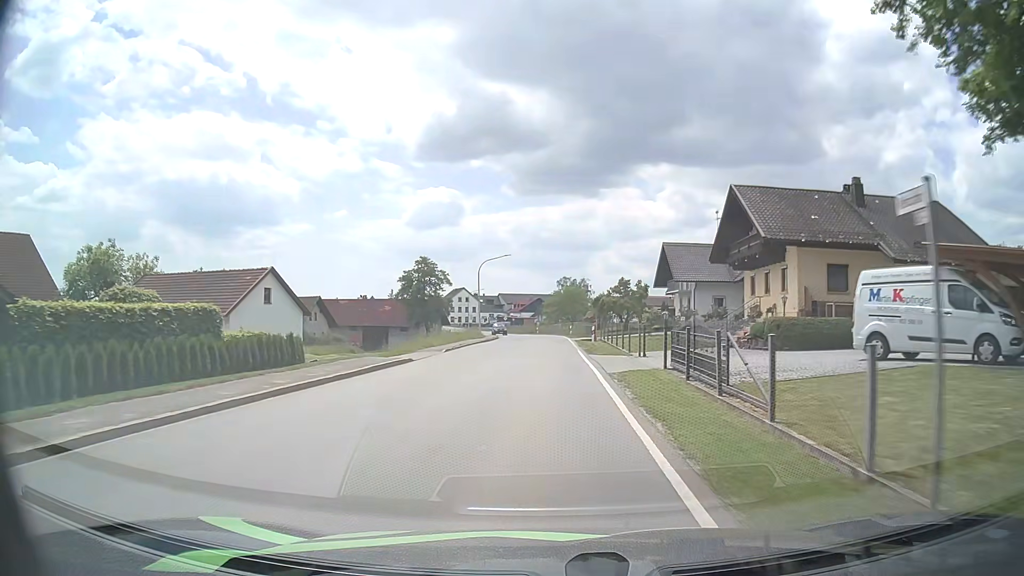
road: secondary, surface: asphalt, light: Day
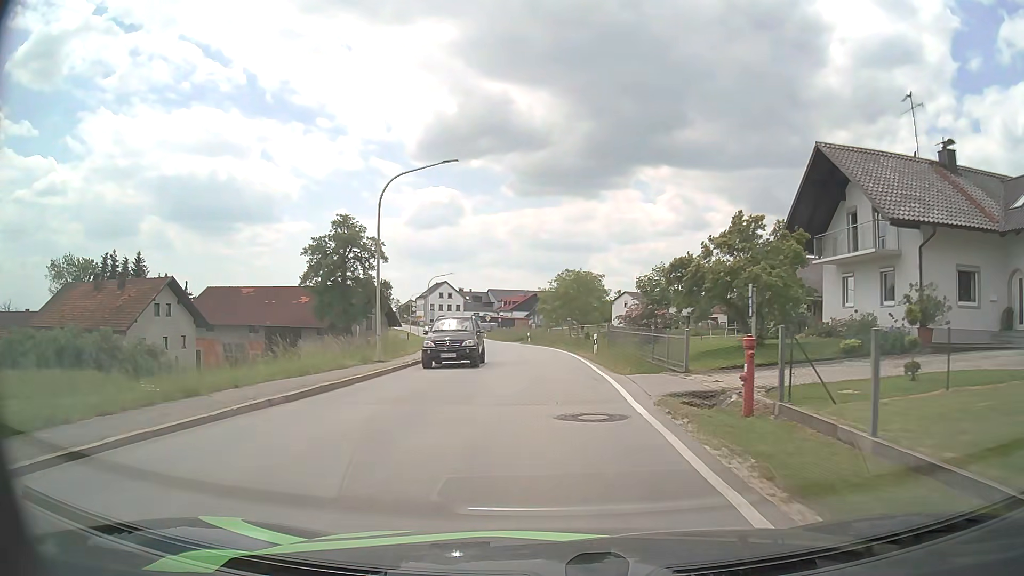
(-0.1, +35.9) m; 0°
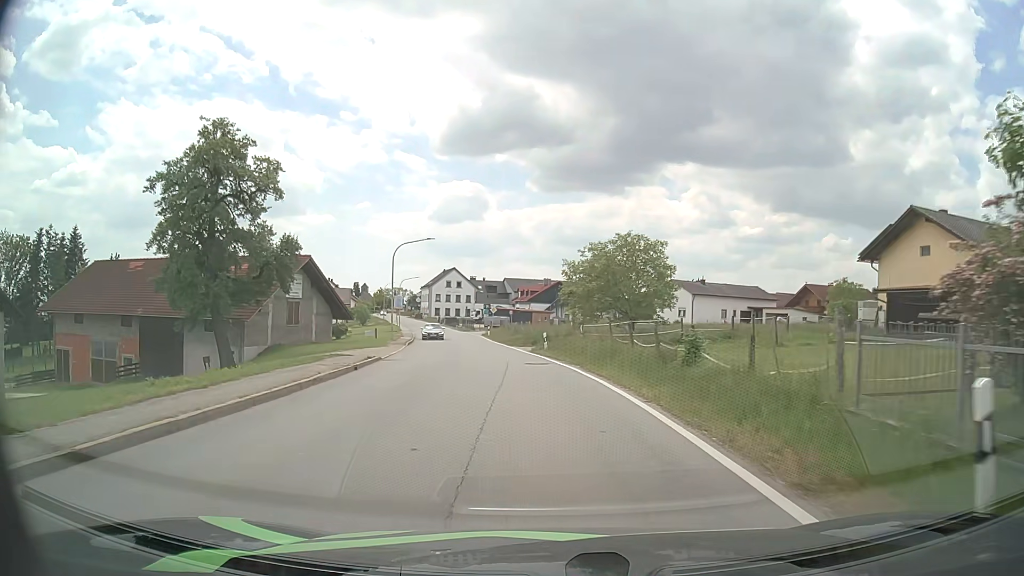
(-0.3, +26.5) m; -2°
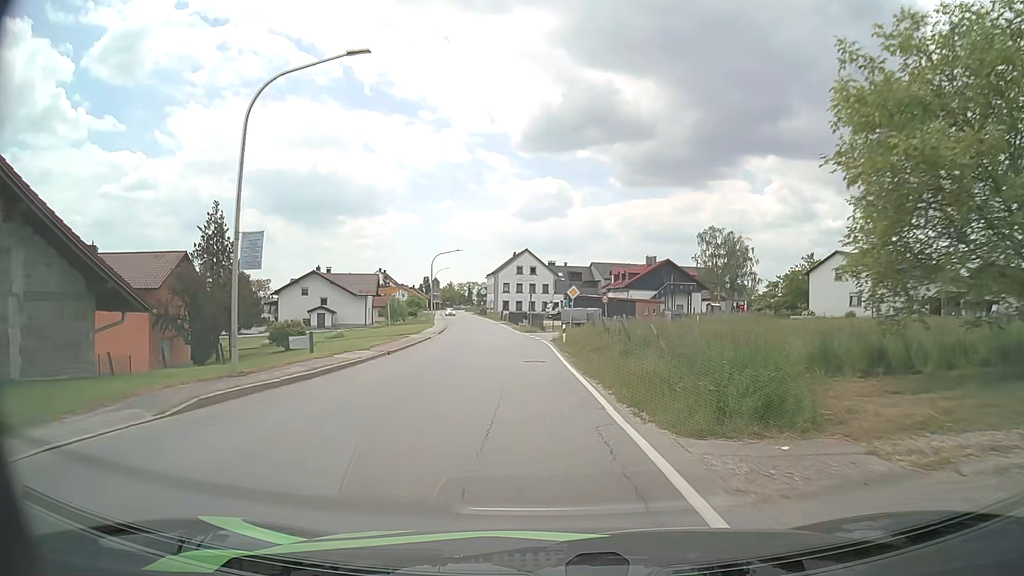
(-2.2, +34.6) m; -7°
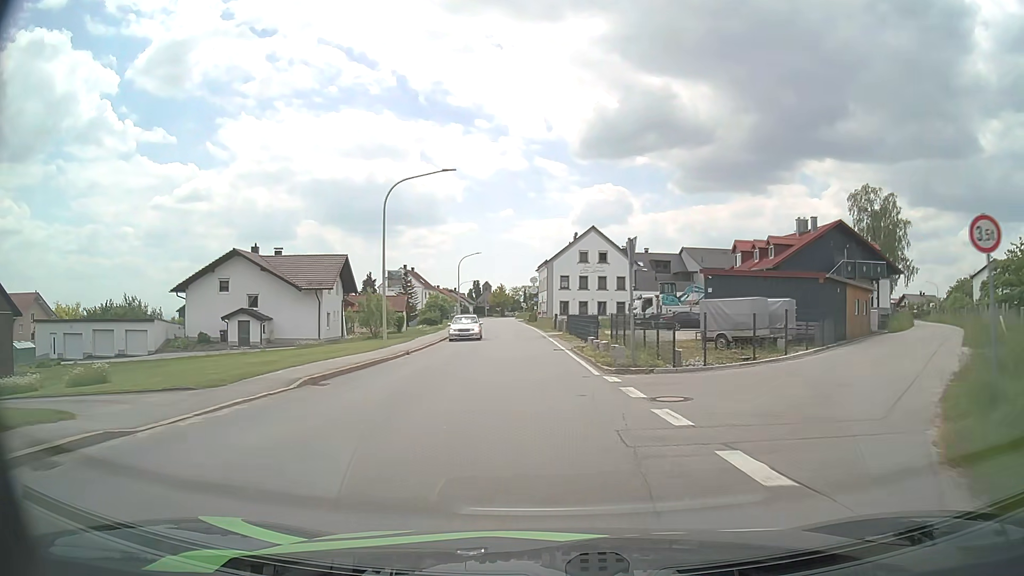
(-1.9, +37.4) m; -6°
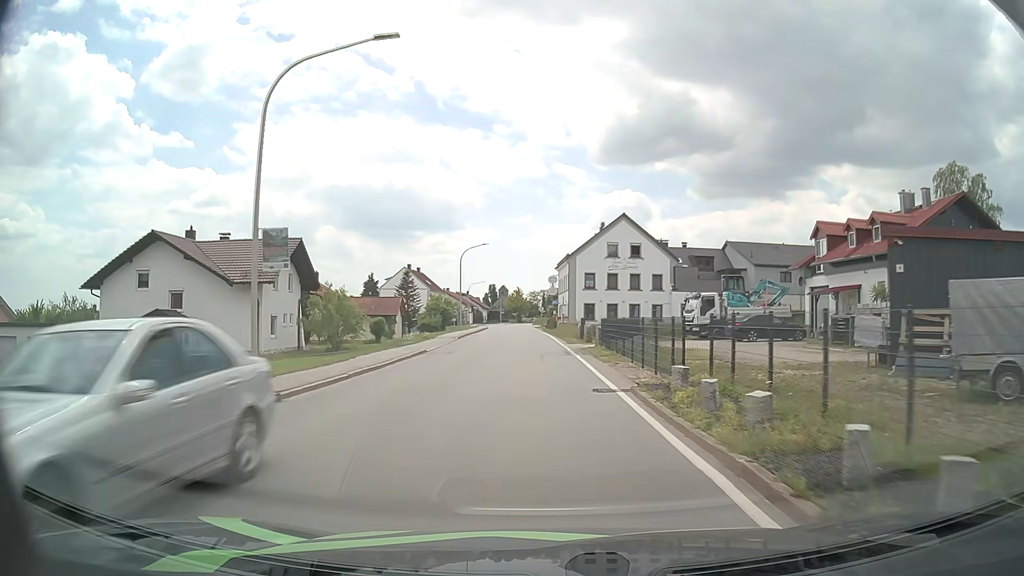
(-0.2, +14.3) m; -2°
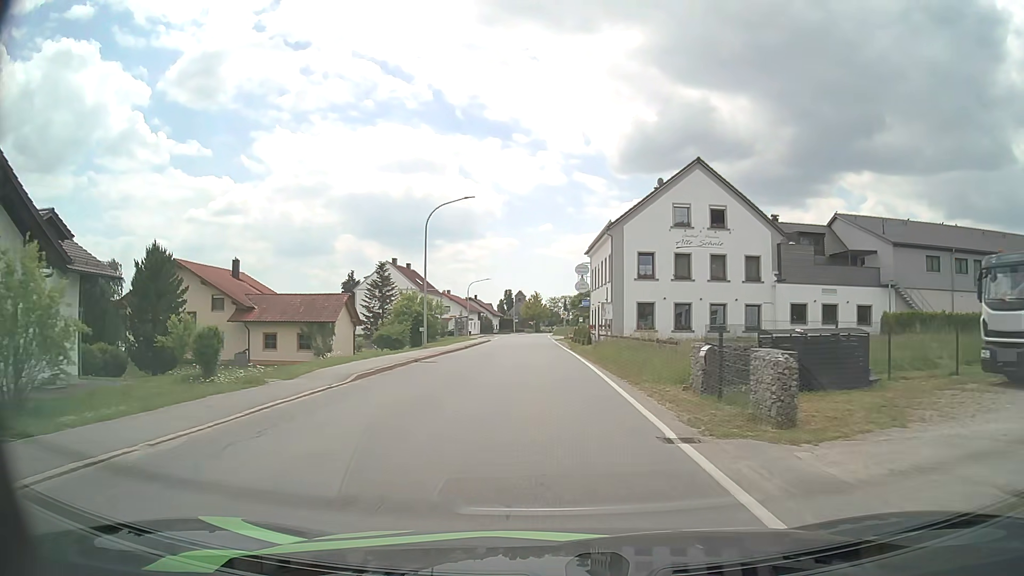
(-0.4, +27.6) m; -2°
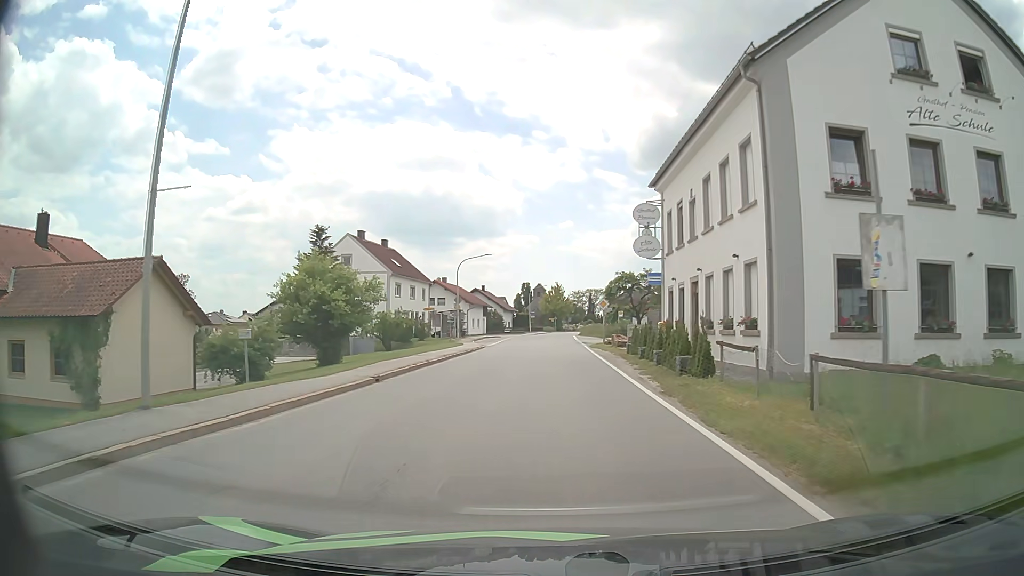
(-0.4, +27.6) m; -2°
(0, +10) (0, +20) (0, +30) (0, +40) (0, +50) (0, +60) (+1, +70) (+1, +80) (+1, +90) (+2, +100) m
